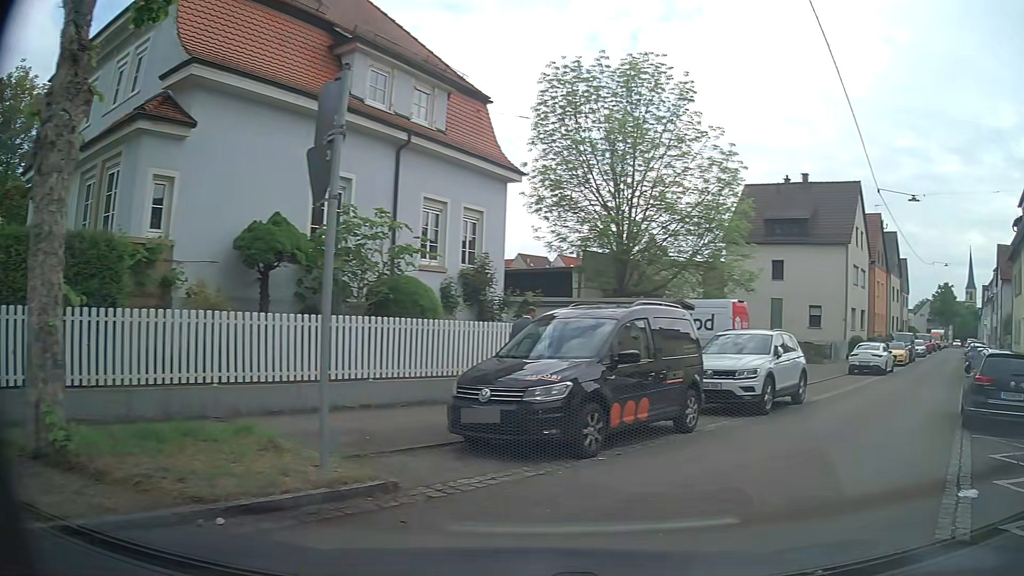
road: residential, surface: asphalt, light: Day
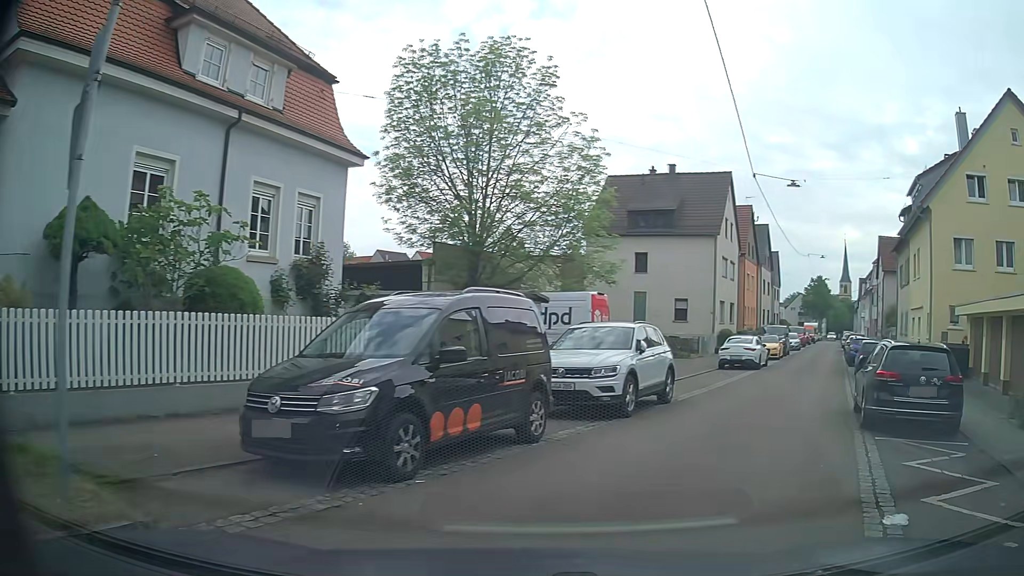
(+0.2, +1.5) m; +11°
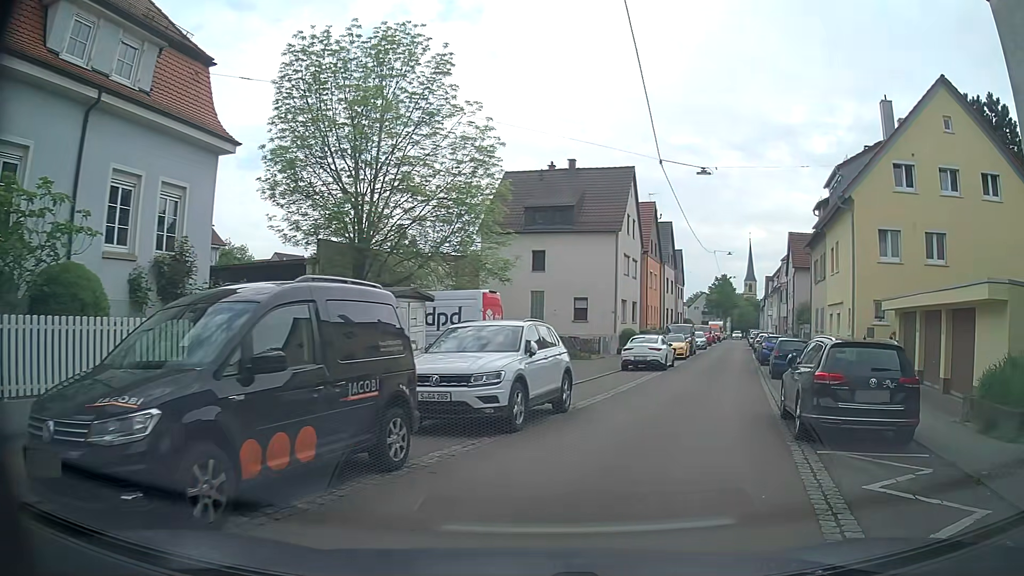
(+0.2, +1.8) m; +9°
